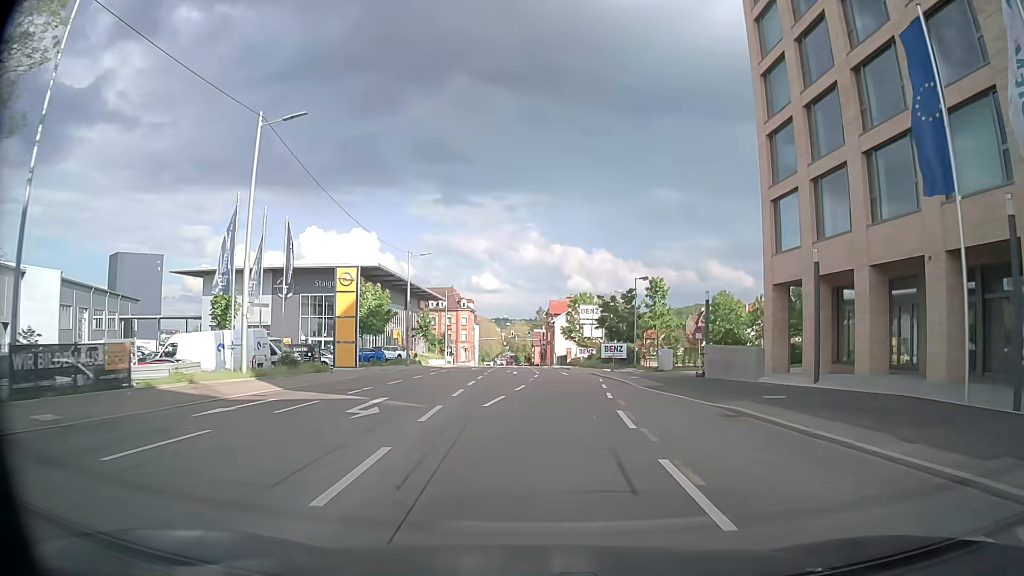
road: secondary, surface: asphalt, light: Day
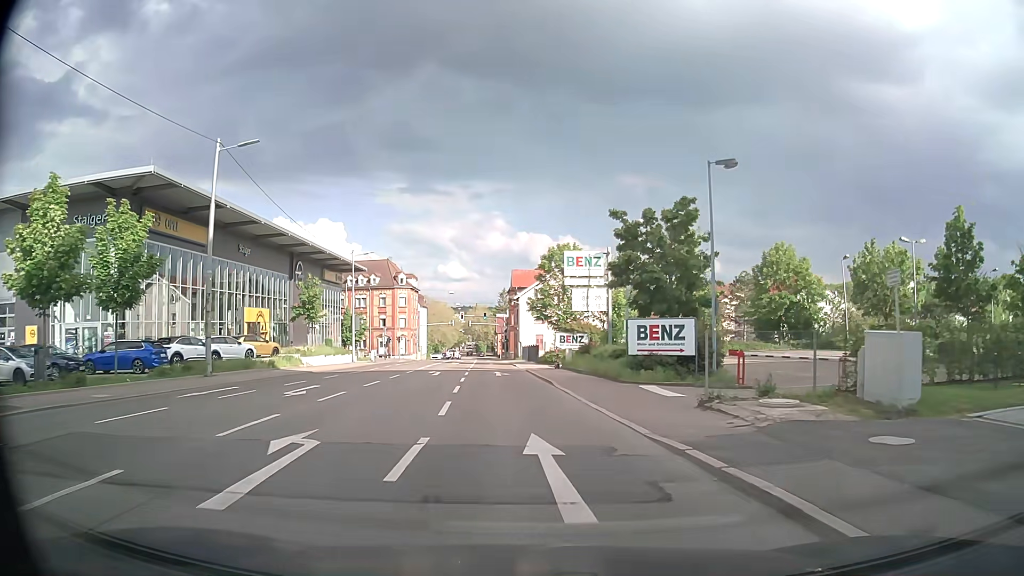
(+0.6, +32.6) m; +3°
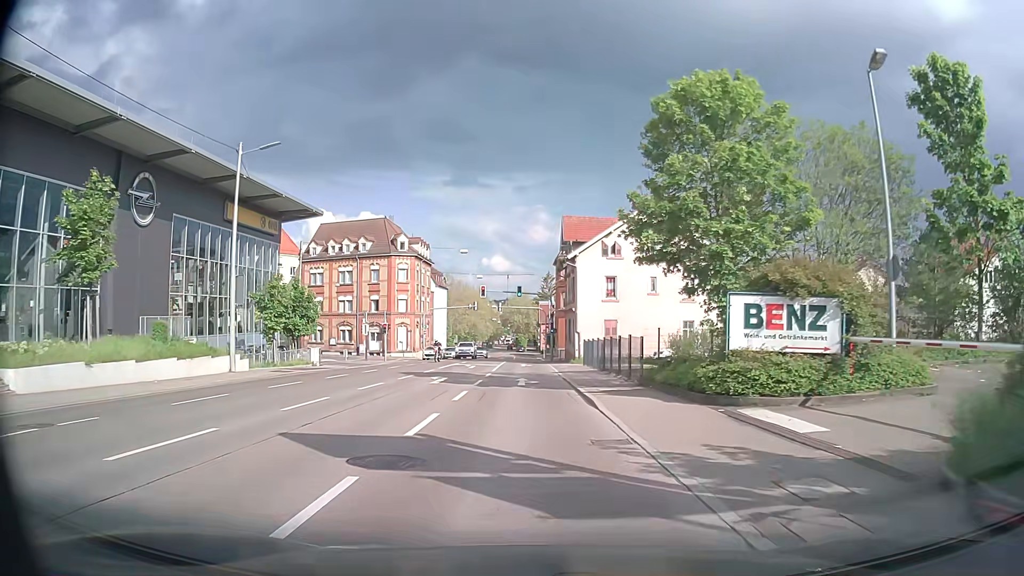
(-1.4, +33.4) m; -4°
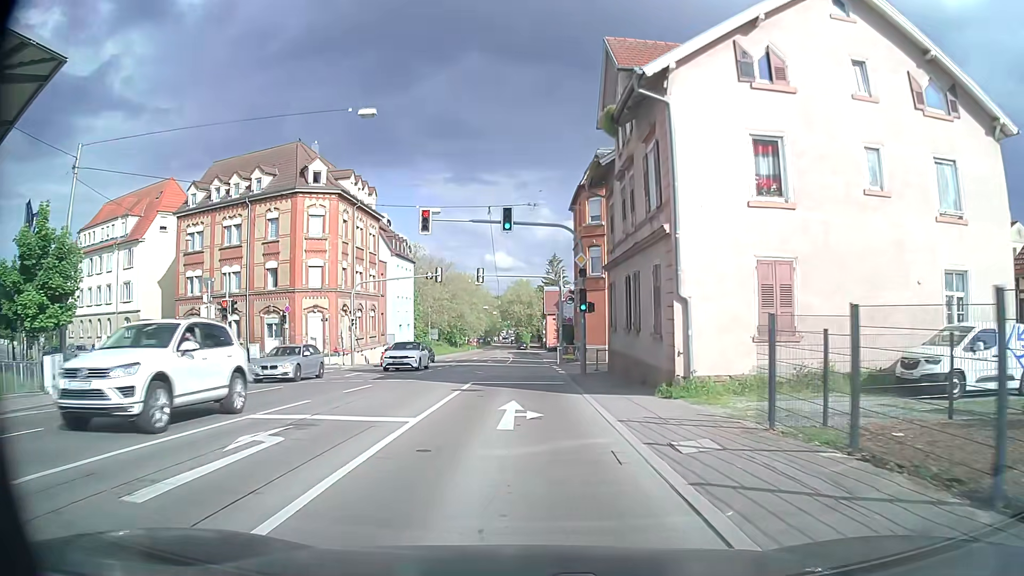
(+0.1, +31.9) m; 0°
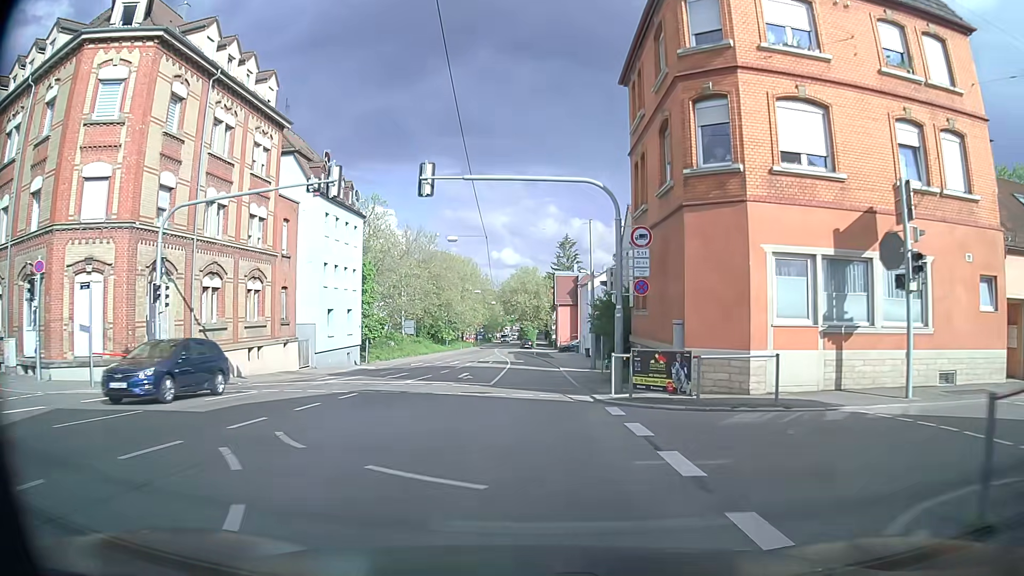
(-0.4, +25.7) m; -1°
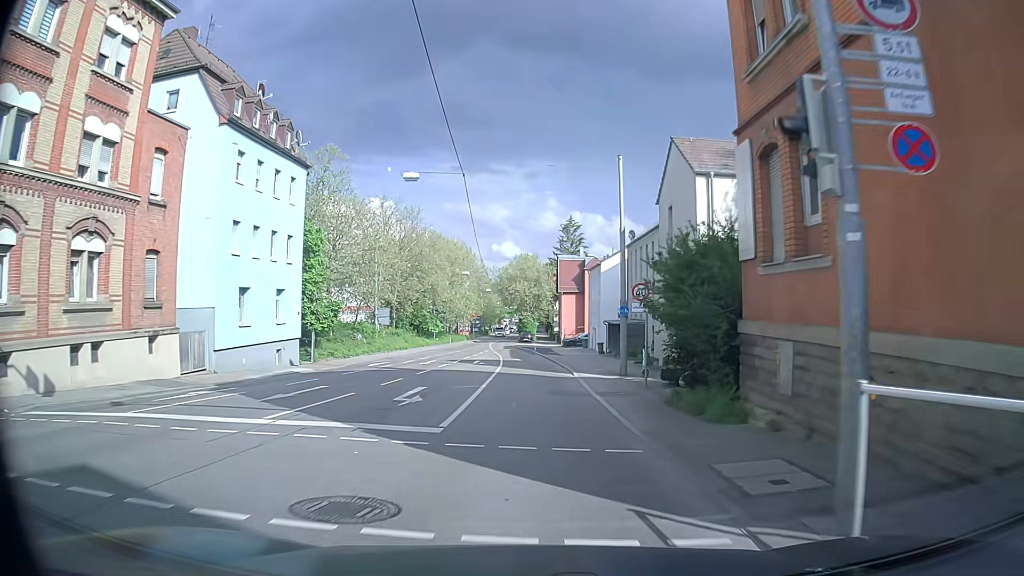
(+0.1, +13.1) m; 0°
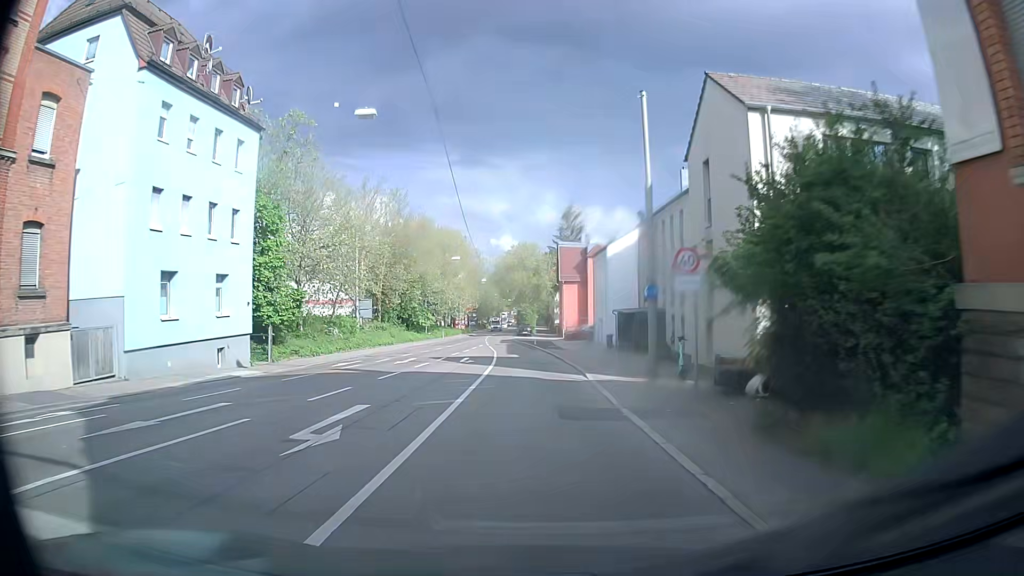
(+0.1, +6.6) m; +2°
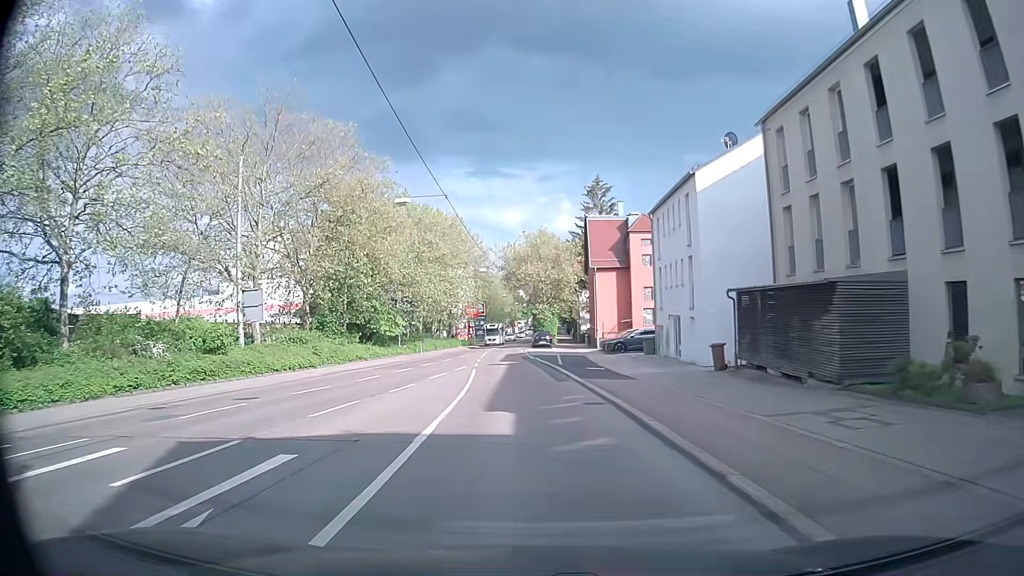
(-0.3, +25.7) m; -2°
(0, +10) (-1, +20) (-1, +30) (-1, +40) (-2, +50) (-2, +60) (-2, +70) (-2, +80) (-2, +90) (-2, +100) m
